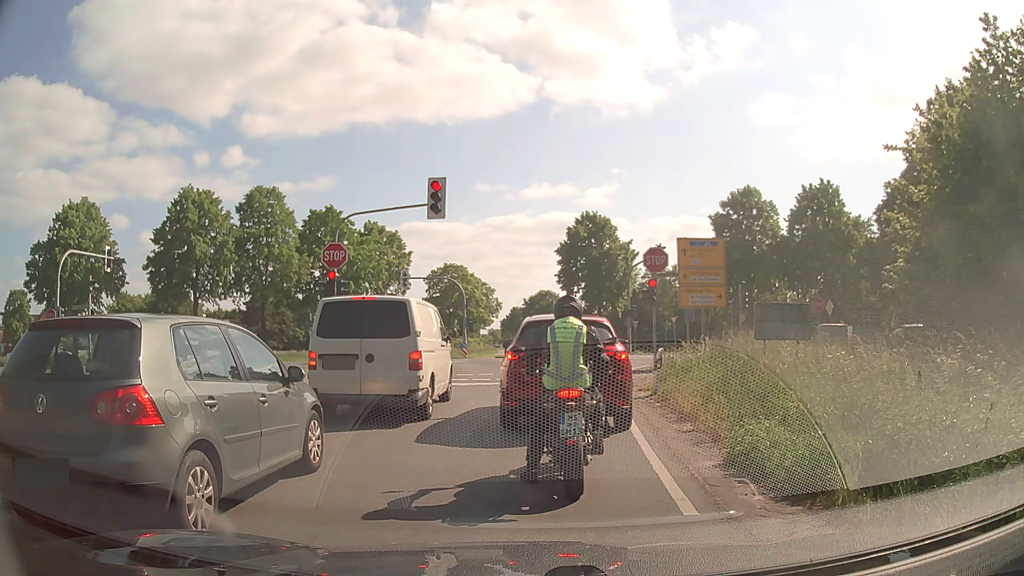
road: secondary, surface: asphalt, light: Day
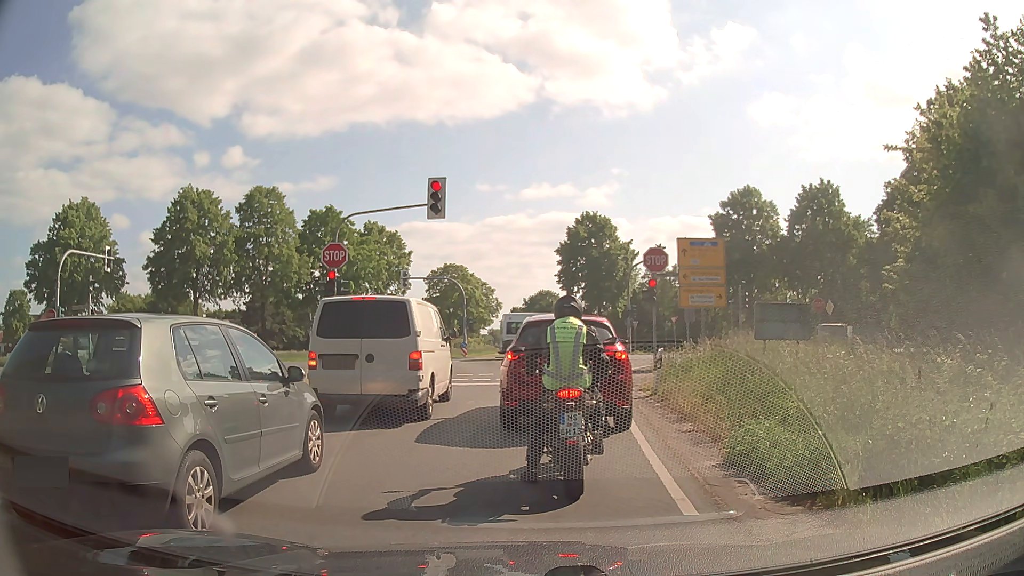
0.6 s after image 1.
(0.0, 0.0) m; 0°
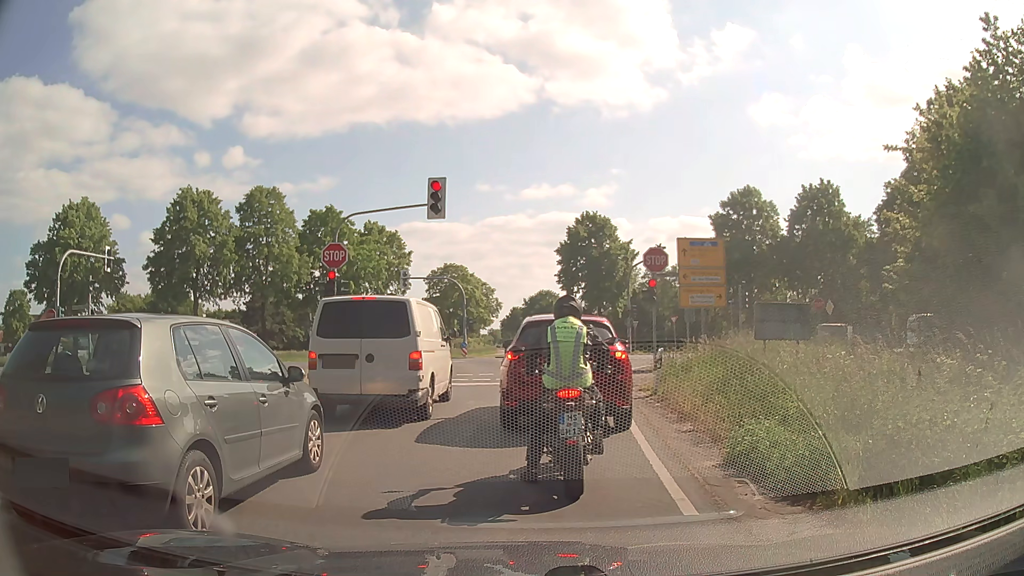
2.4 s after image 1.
(0.0, 0.0) m; 0°
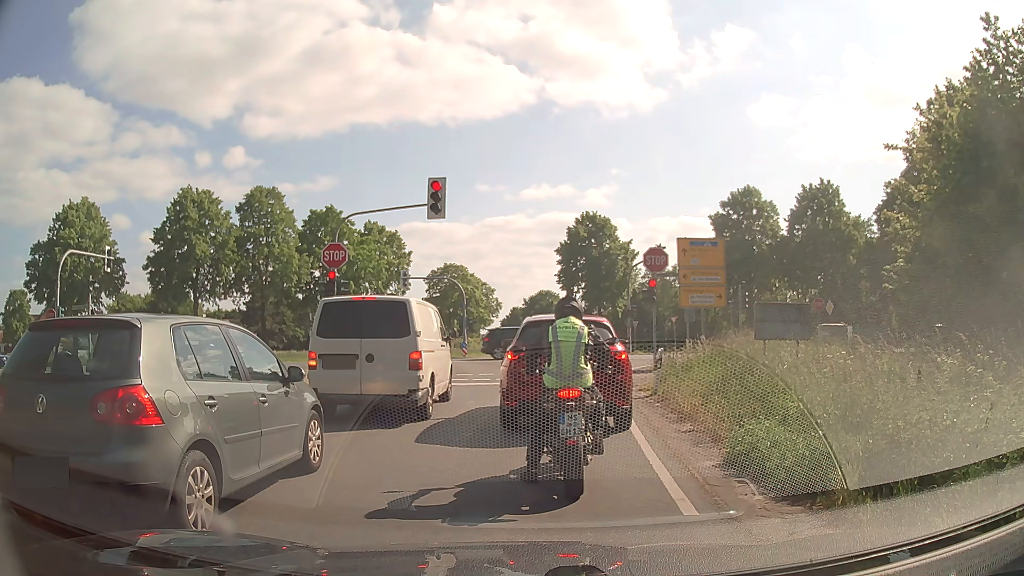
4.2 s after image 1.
(0.0, 0.0) m; 0°
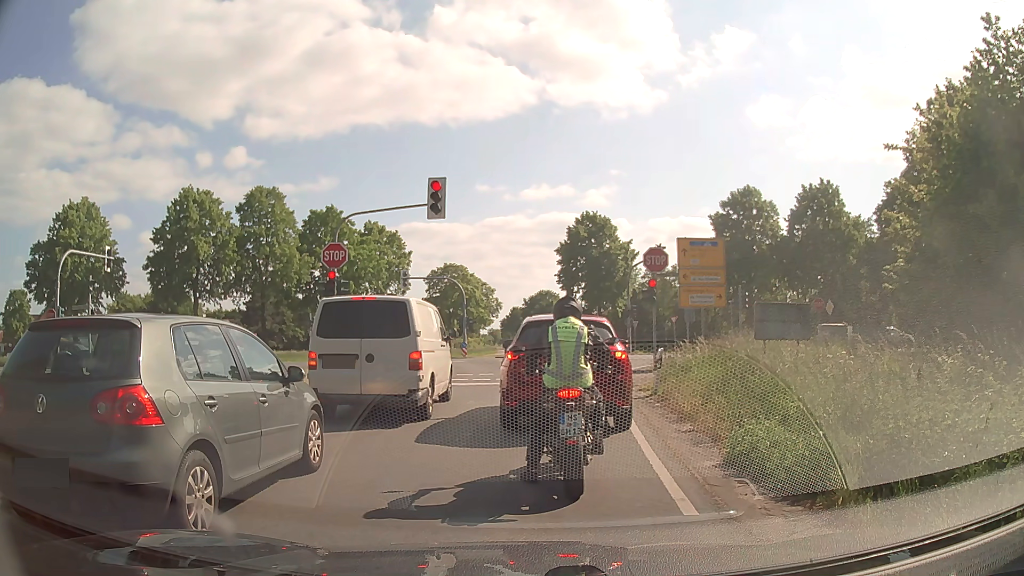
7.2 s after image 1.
(0.0, 0.0) m; 0°
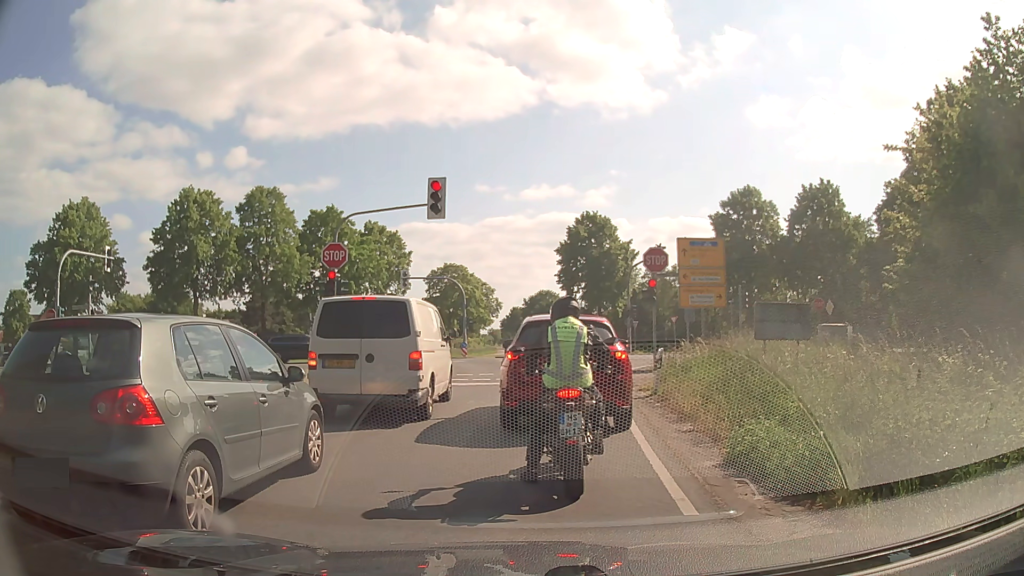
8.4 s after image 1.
(0.0, 0.0) m; 0°
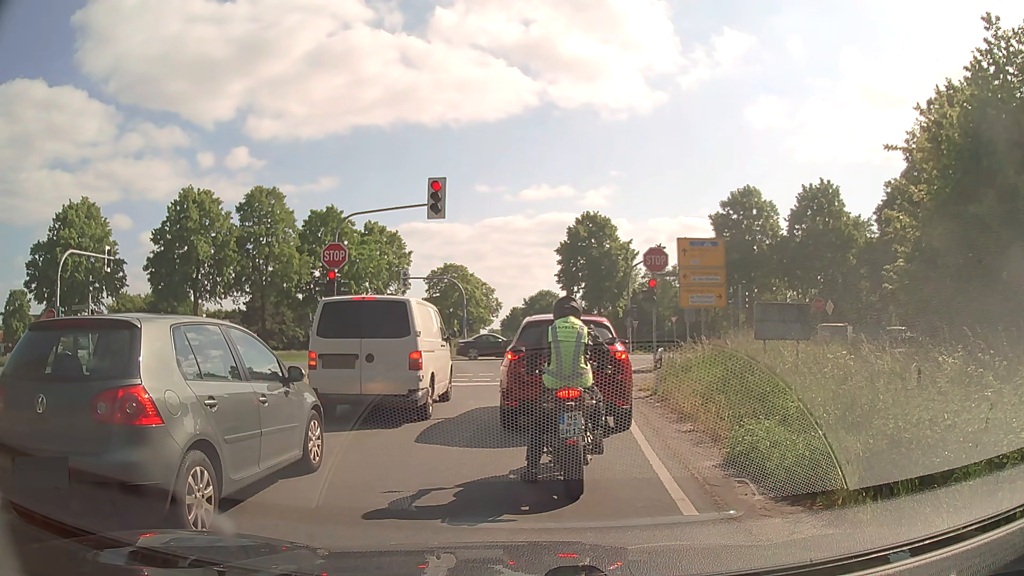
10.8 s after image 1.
(0.0, 0.0) m; 0°
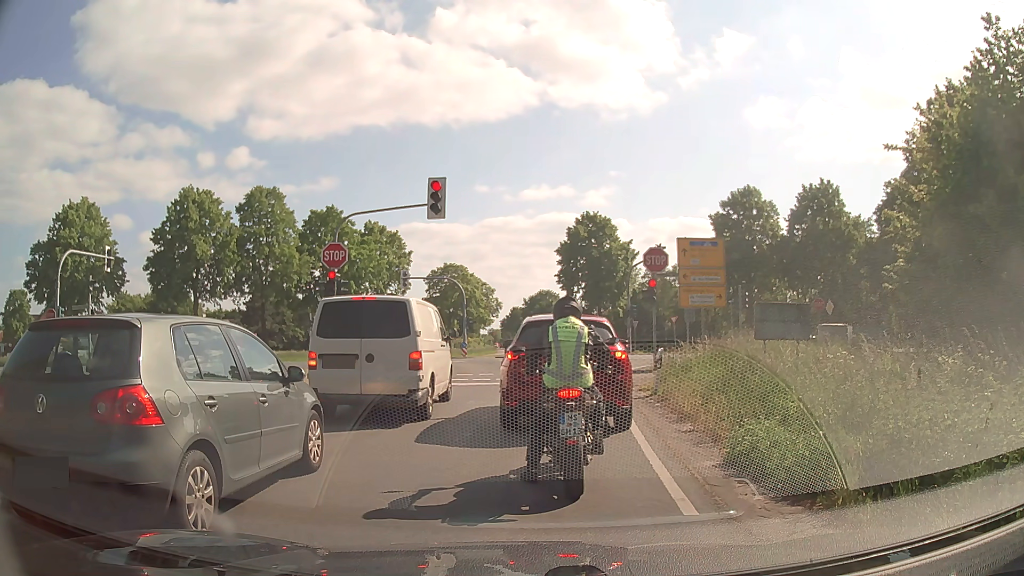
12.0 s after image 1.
(0.0, 0.0) m; 0°
(0, +10) (+1, +20) (+2, +30) (+2, +40) (+2, +50) (+2, +60) (+2, +70) (+3, +80) (+3, +90) (+4, +100) m
